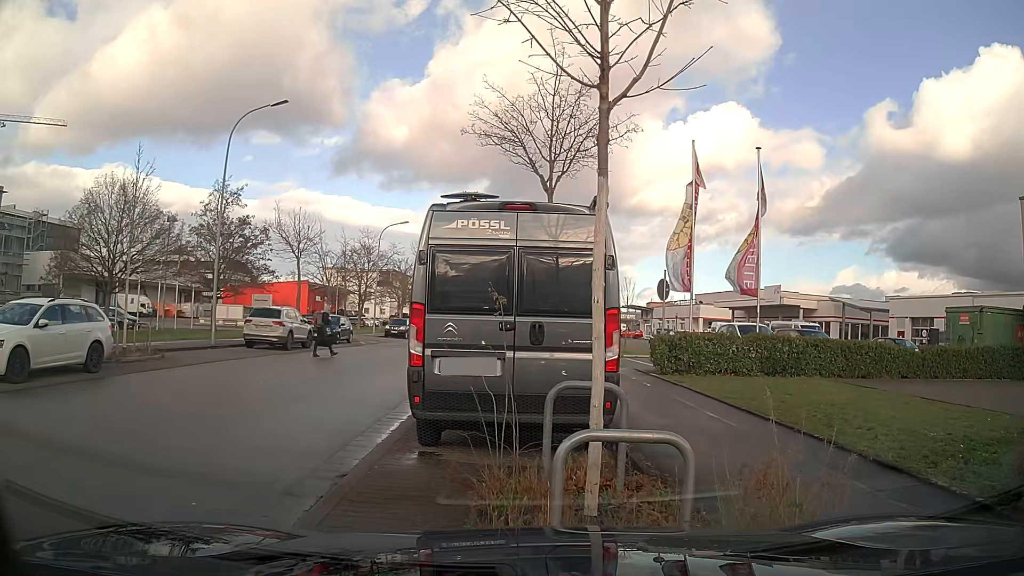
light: Day
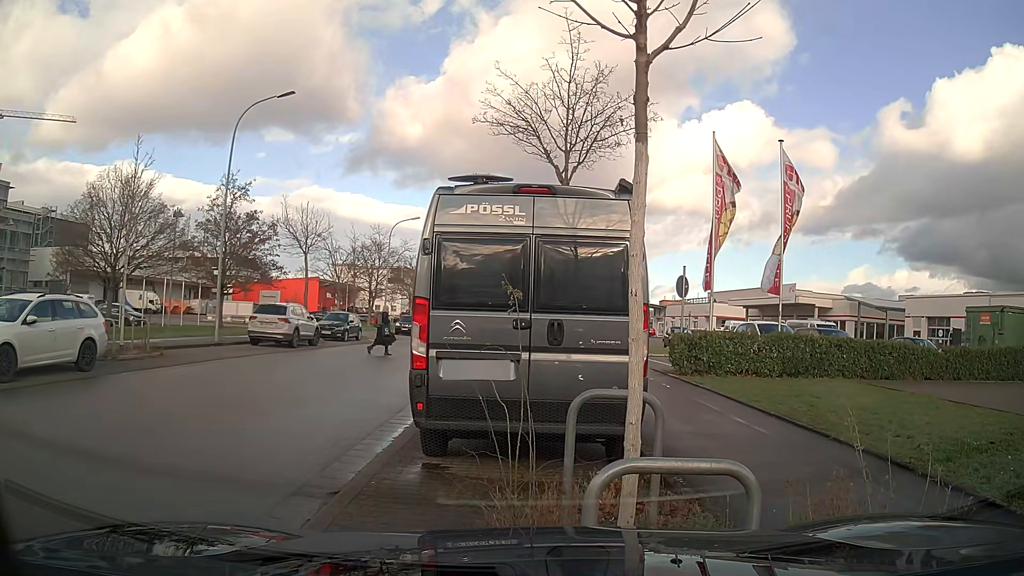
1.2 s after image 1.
(0.0, +0.7) m; 0°
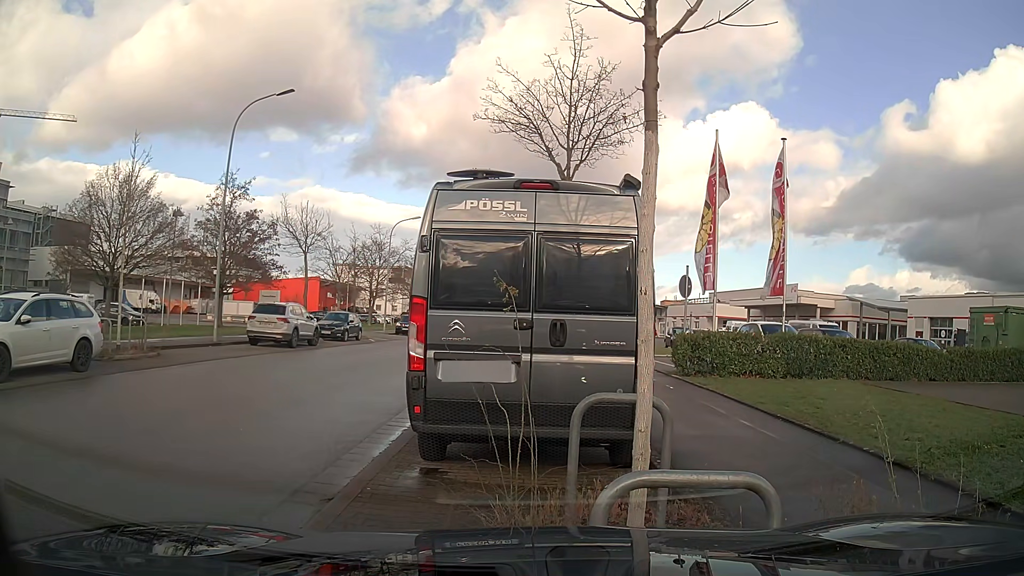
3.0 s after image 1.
(0.0, +0.3) m; 0°
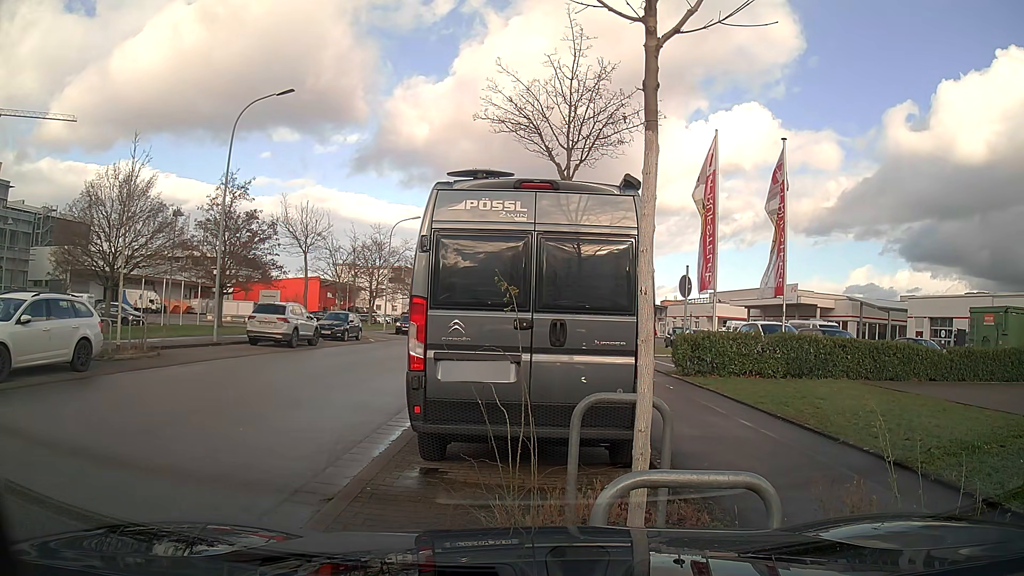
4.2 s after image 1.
(0.0, 0.0) m; 0°
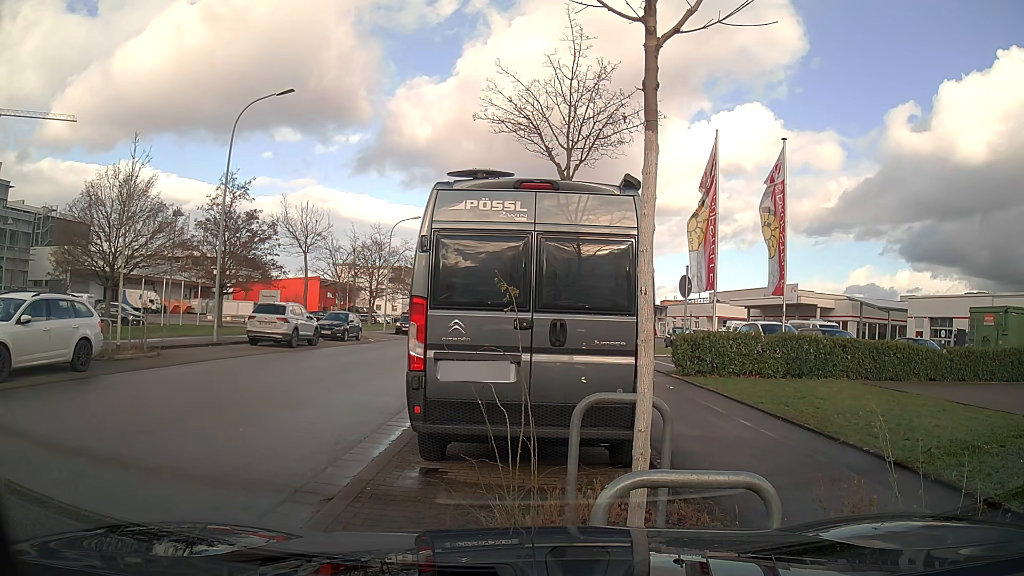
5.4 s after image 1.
(0.0, 0.0) m; 0°
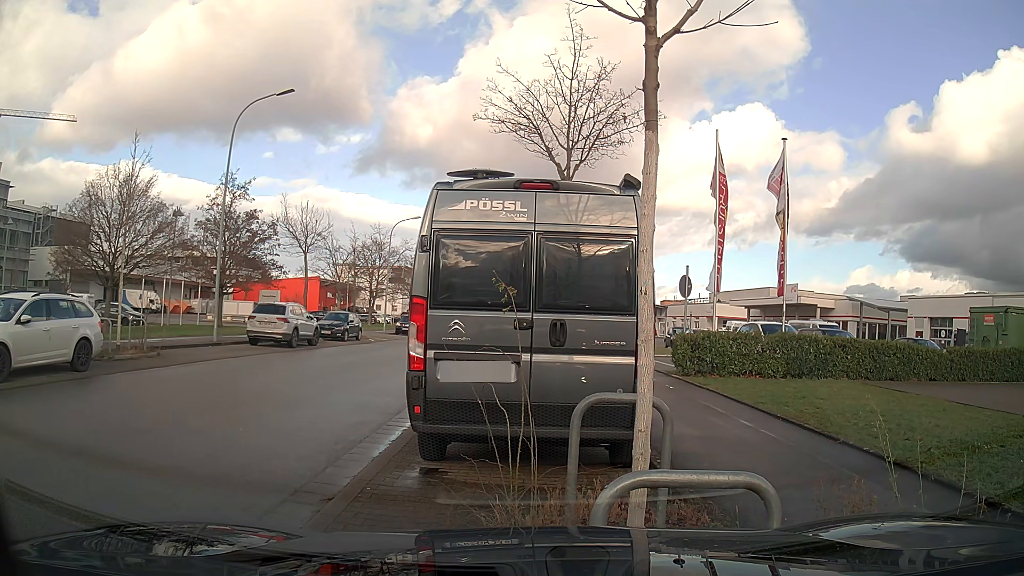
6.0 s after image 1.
(0.0, 0.0) m; 0°
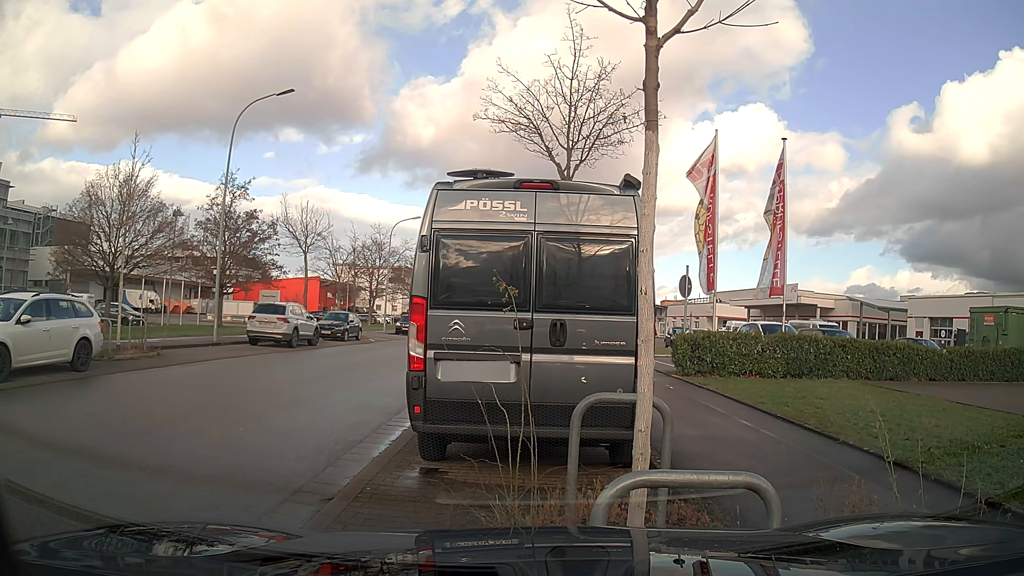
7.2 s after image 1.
(0.0, 0.0) m; 0°
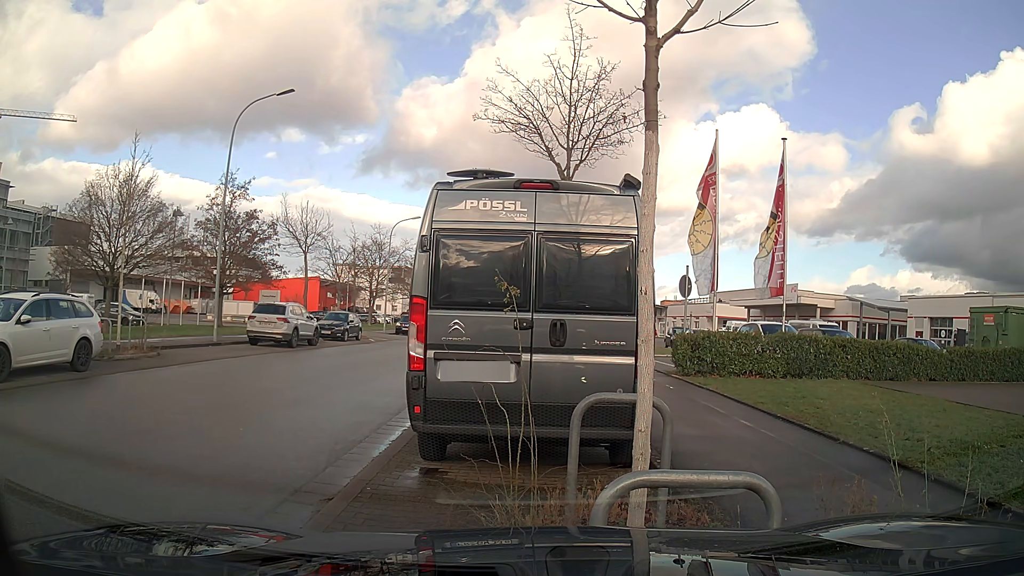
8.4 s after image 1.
(0.0, 0.0) m; 0°
